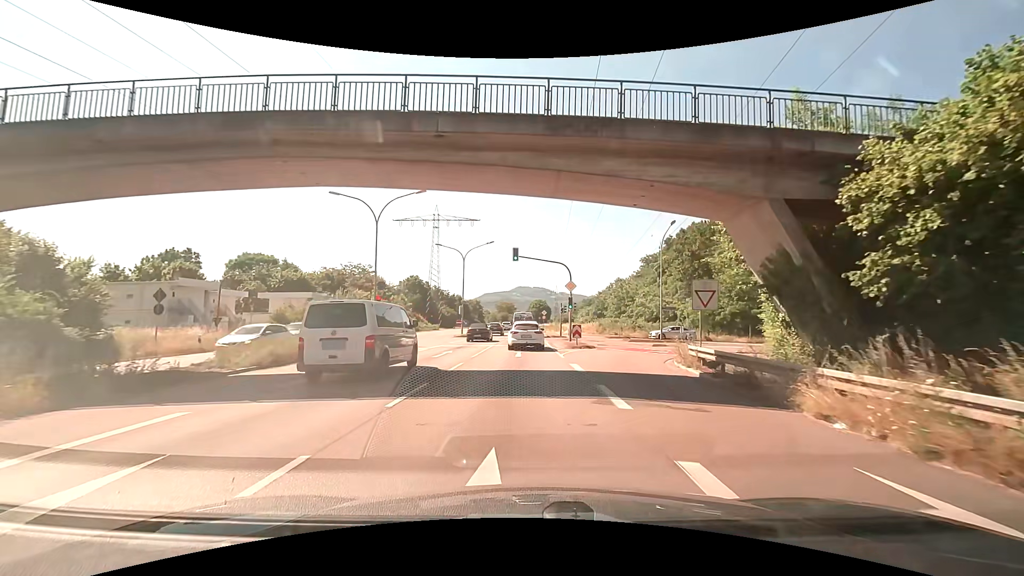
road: trunk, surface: asphalt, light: Day
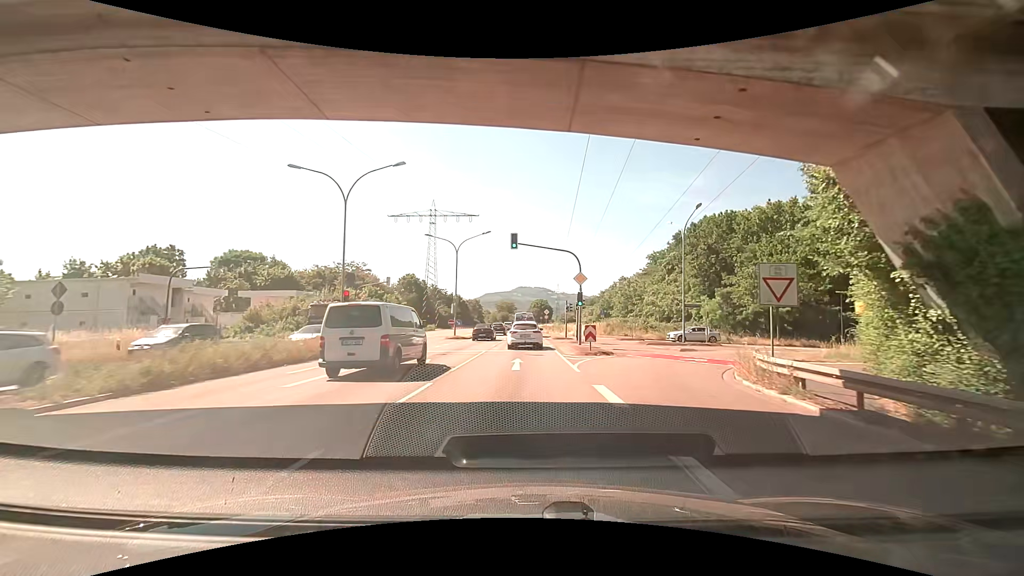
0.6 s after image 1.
(0.0, +5.9) m; 0°
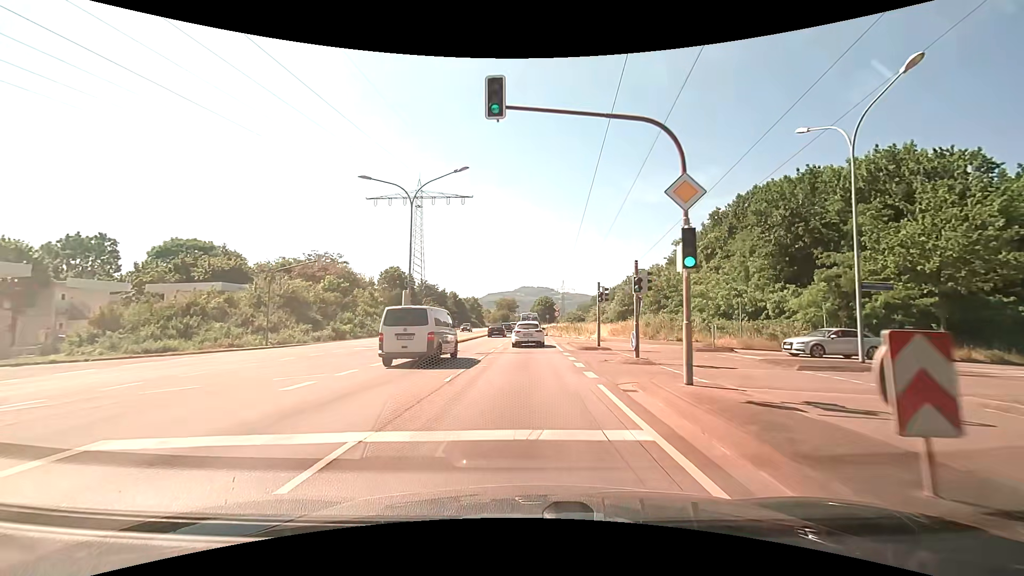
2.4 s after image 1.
(-0.1, +19.3) m; 0°
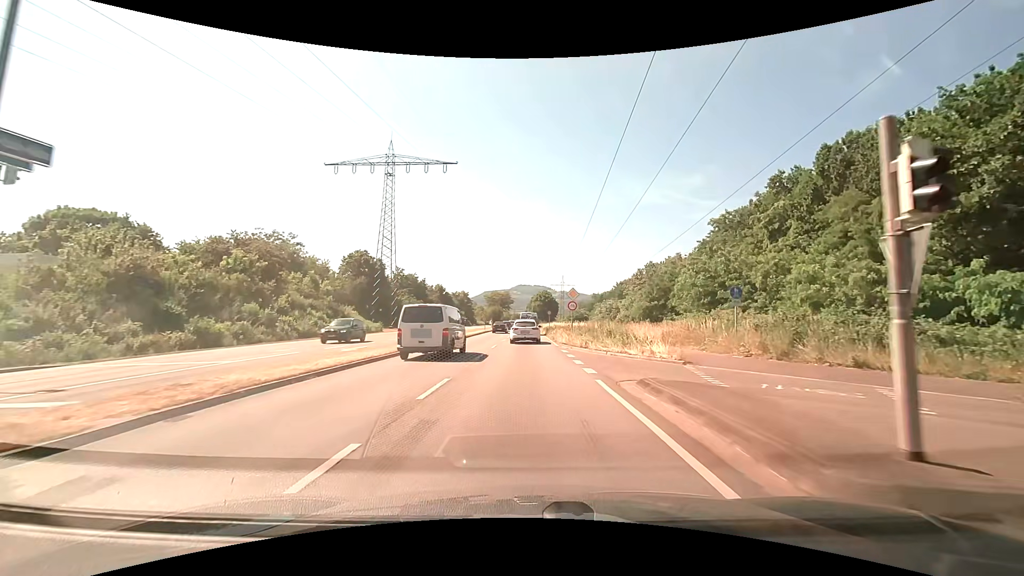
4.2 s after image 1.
(+0.1, +21.5) m; +1°
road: primary
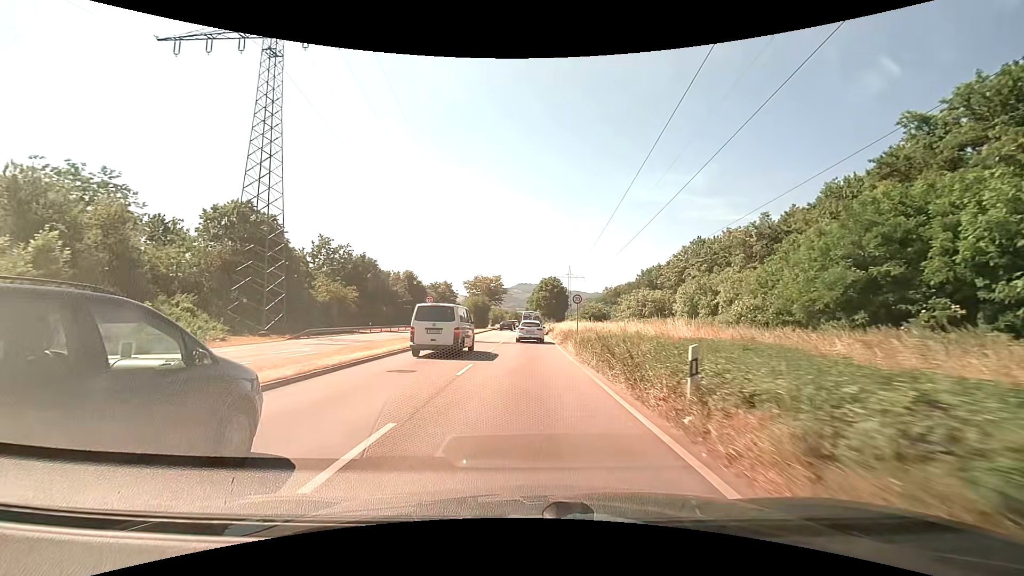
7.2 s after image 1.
(0.0, +40.4) m; 0°
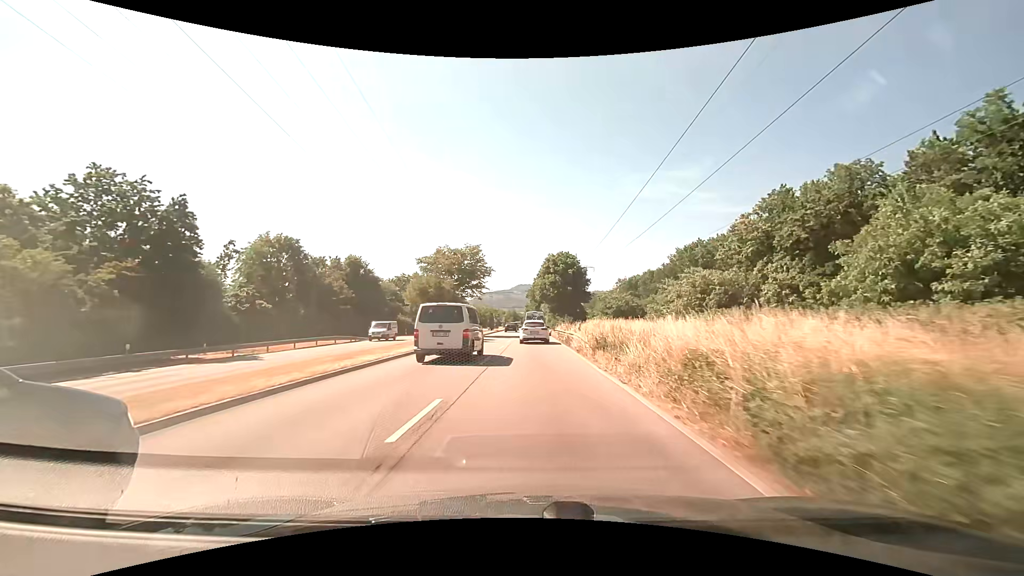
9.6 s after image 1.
(-0.1, +35.5) m; 0°
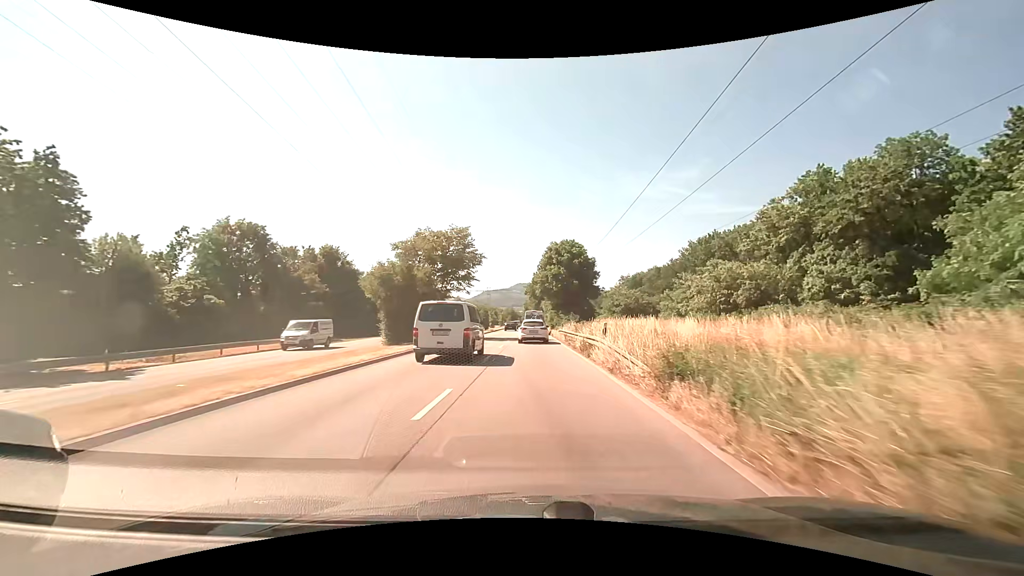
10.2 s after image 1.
(0.0, +9.1) m; 0°
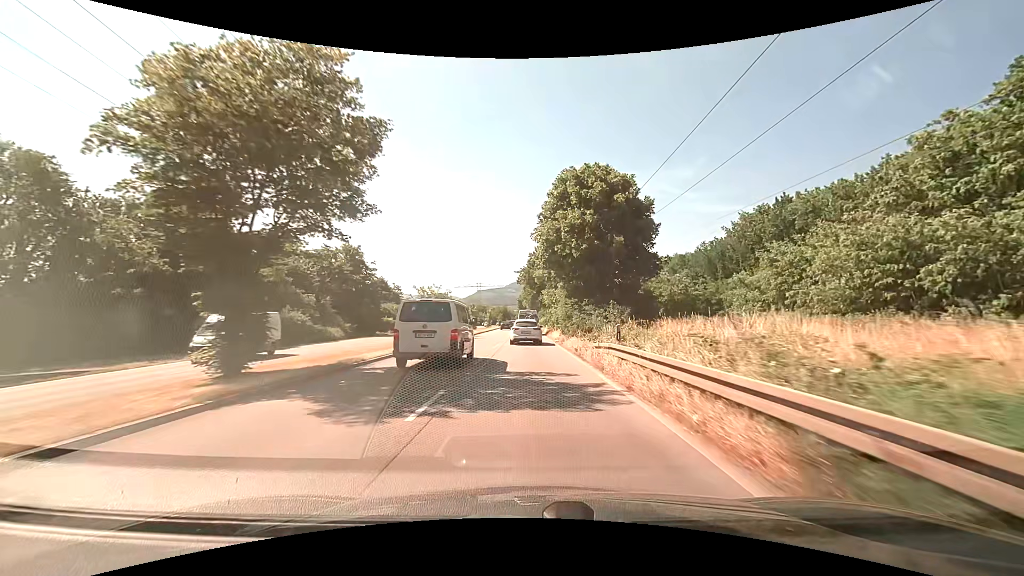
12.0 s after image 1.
(+0.1, +27.4) m; +1°
(0, +10) (0, +20) (0, +30) (0, +40) (0, +50) (0, +60) (0, +70) (0, +80) (-1, +90) (-1, +100) m
